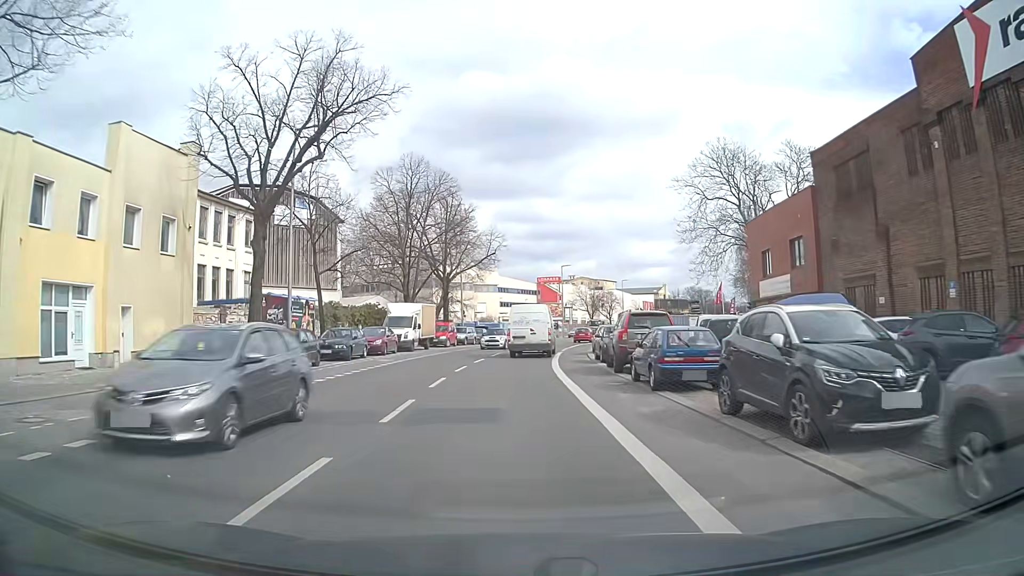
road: tertiary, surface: asphalt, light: Day
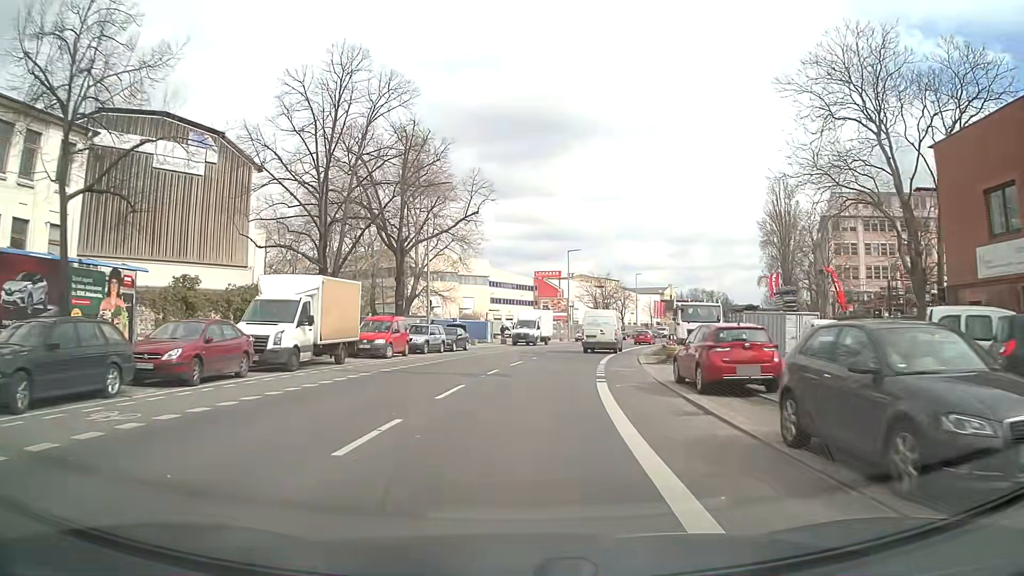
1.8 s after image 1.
(0.0, +20.9) m; 0°
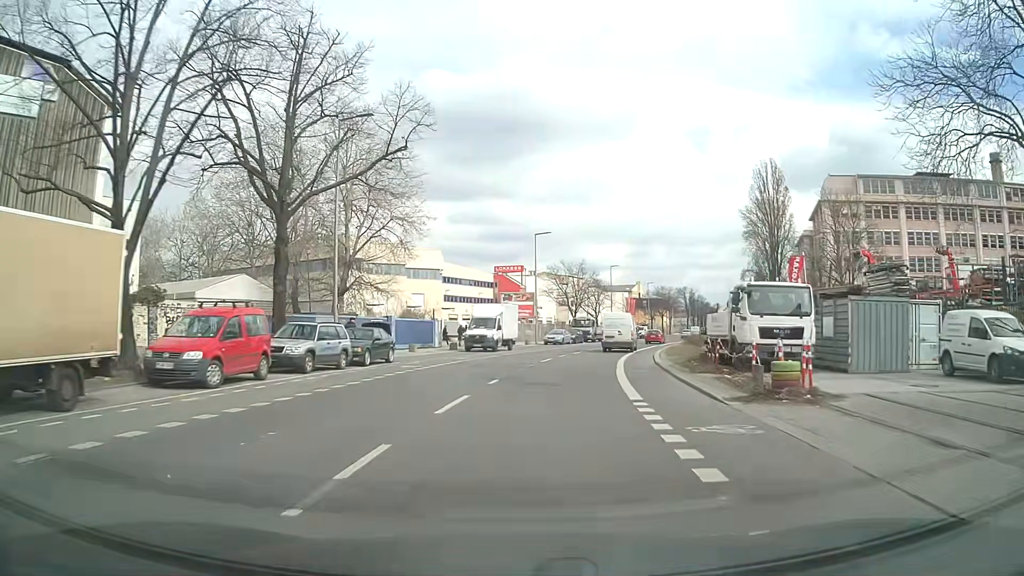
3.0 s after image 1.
(+0.4, +14.3) m; +4°
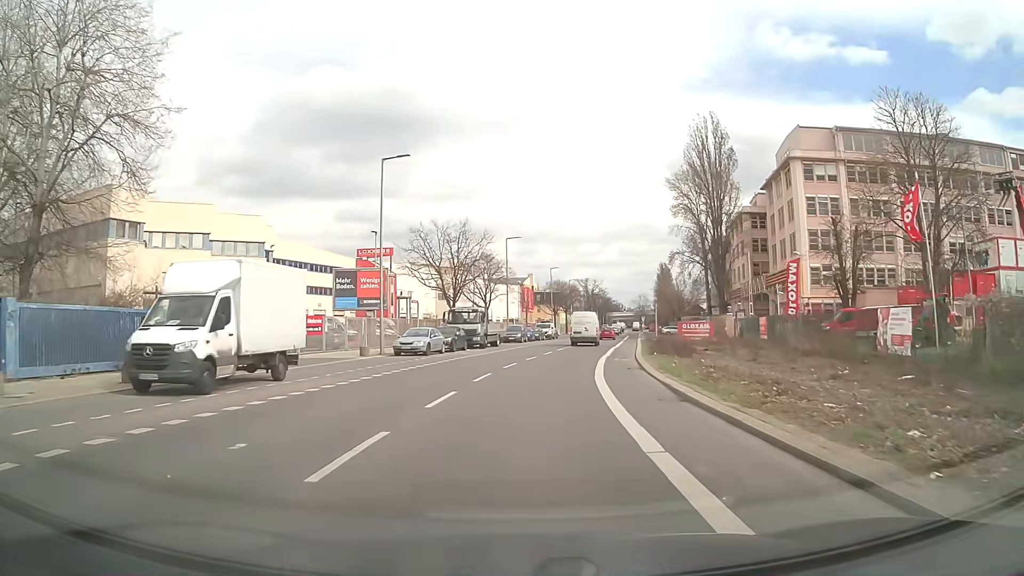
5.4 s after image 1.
(+2.7, +28.4) m; +10°
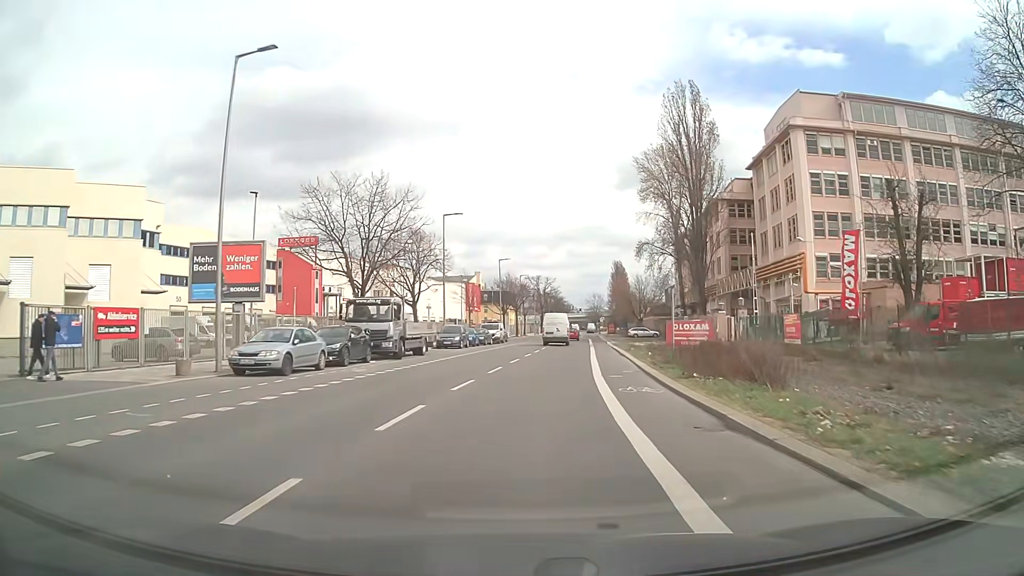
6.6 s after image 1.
(+0.5, +15.0) m; +4°
